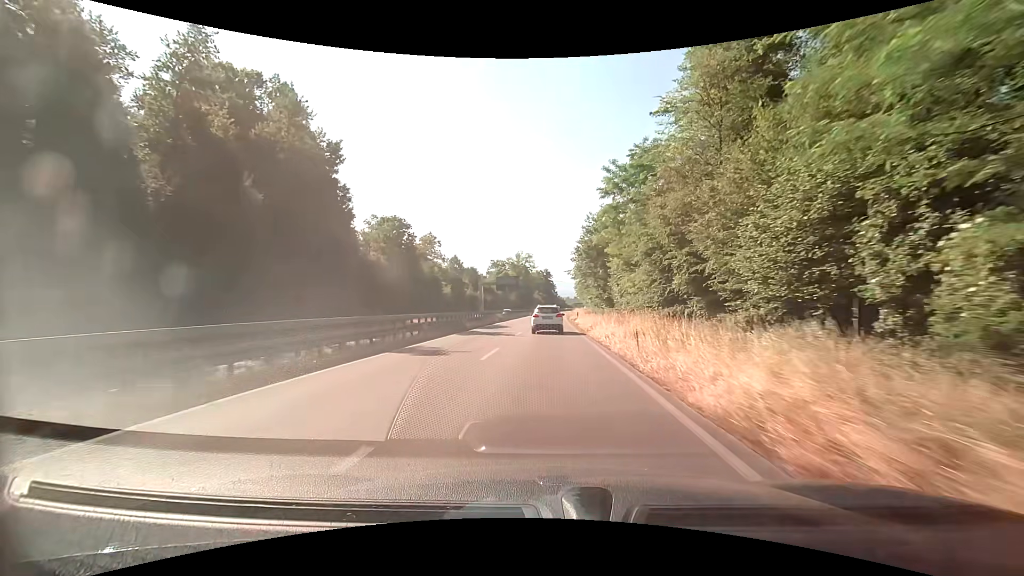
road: trunk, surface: asphalt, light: Day
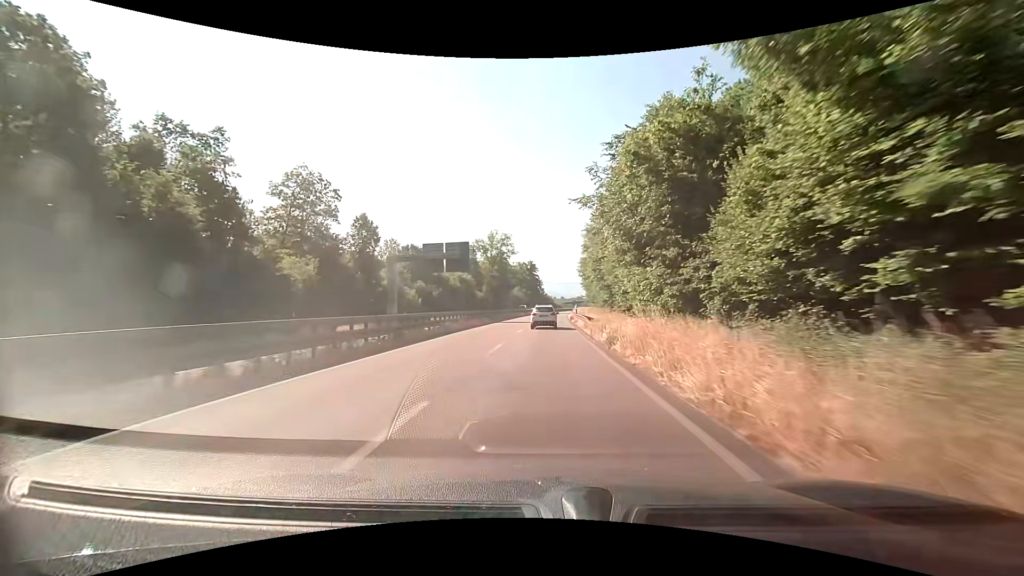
(+1.1, +57.9) m; +2°
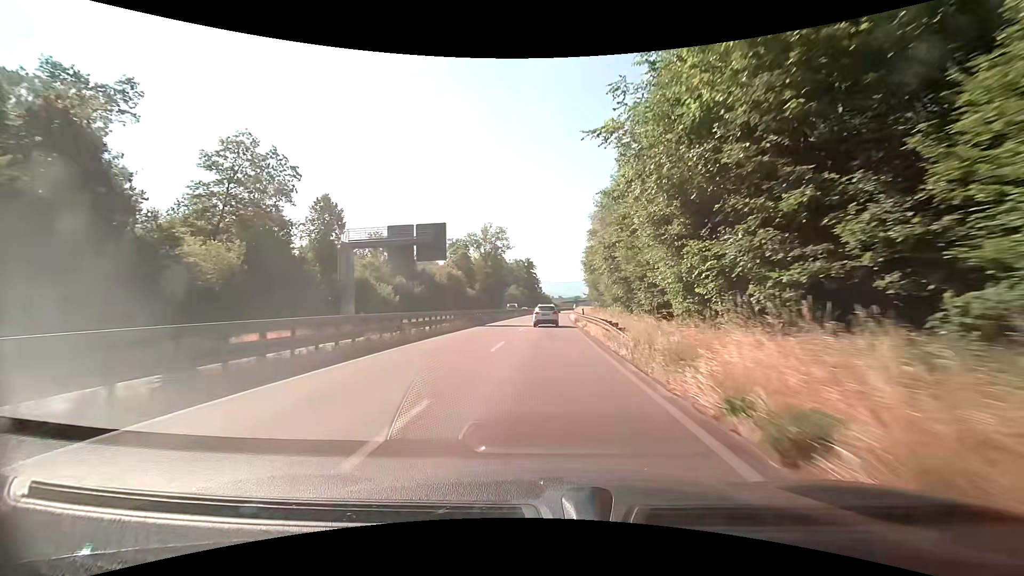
(+0.1, +11.9) m; 0°
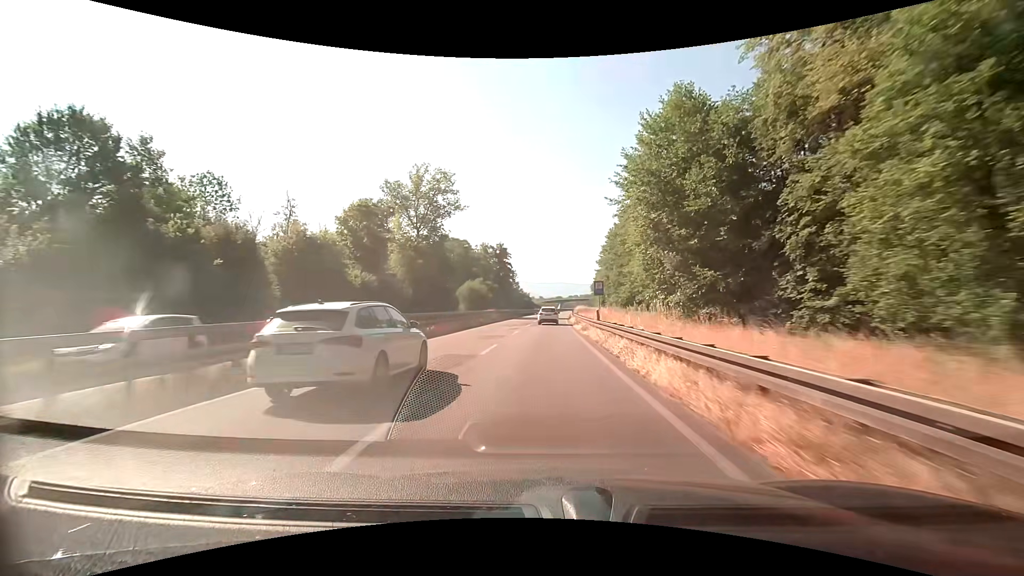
(+1.0, +61.0) m; +2°
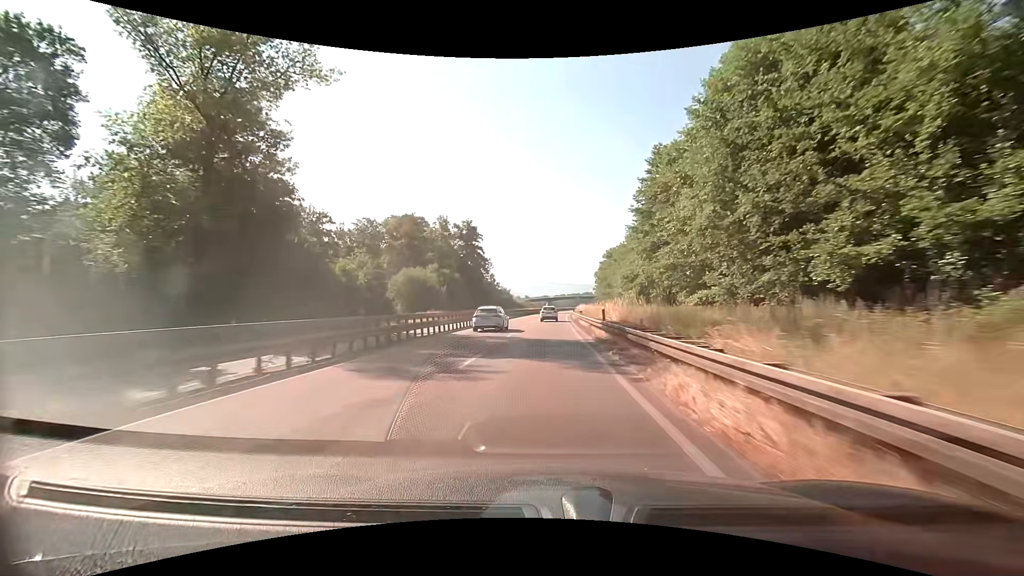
(+0.7, +51.1) m; +1°
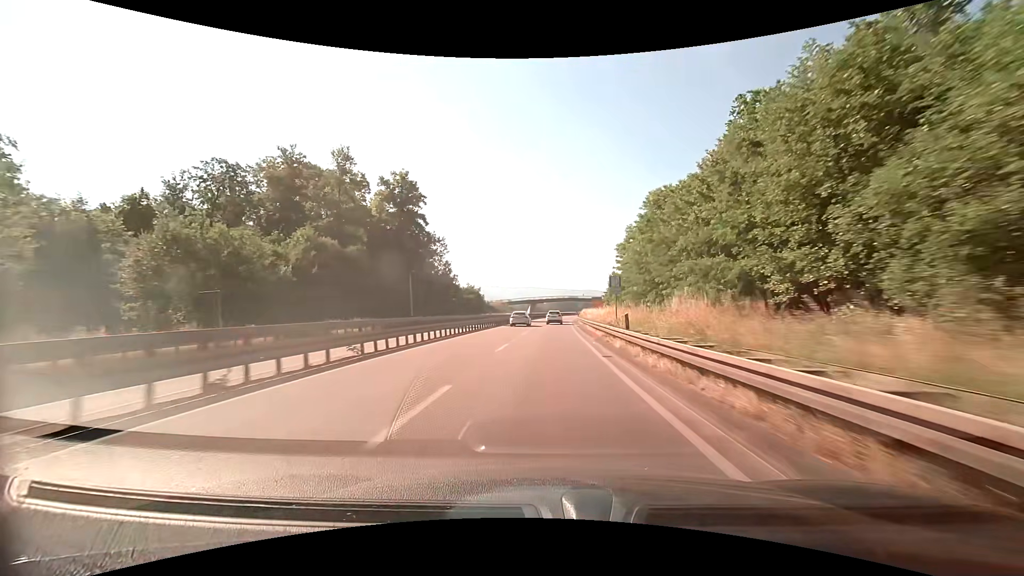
(+0.9, +54.4) m; +2°
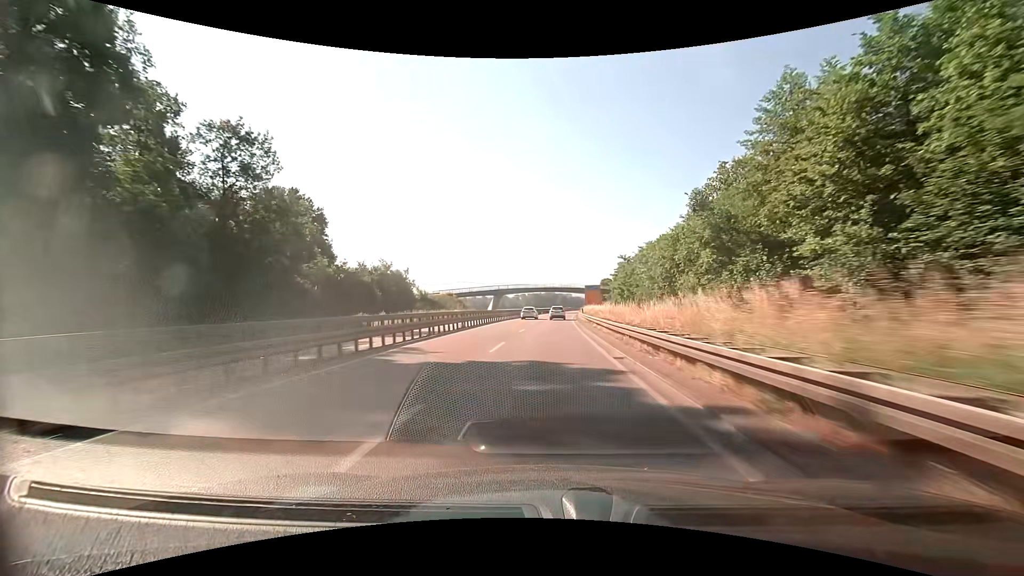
(+1.3, +62.7) m; +3°
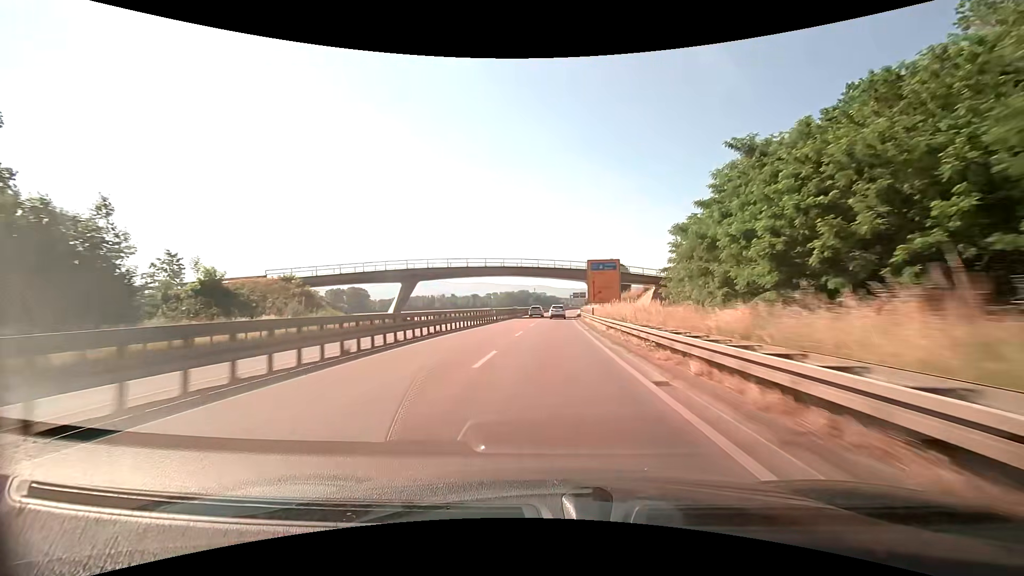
(+1.6, +63.7) m; +3°
(0, +10) (0, +20) (0, +30) (+1, +40) (+1, +50) (+1, +60) (+2, +70) (+2, +80) (+3, +90) (+4, +100) m
